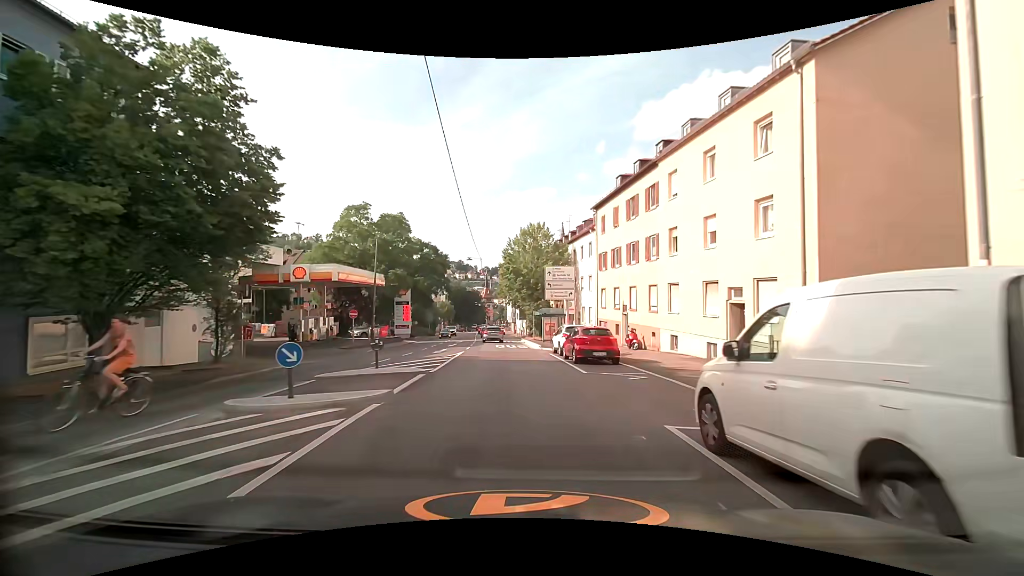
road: secondary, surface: asphalt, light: Day
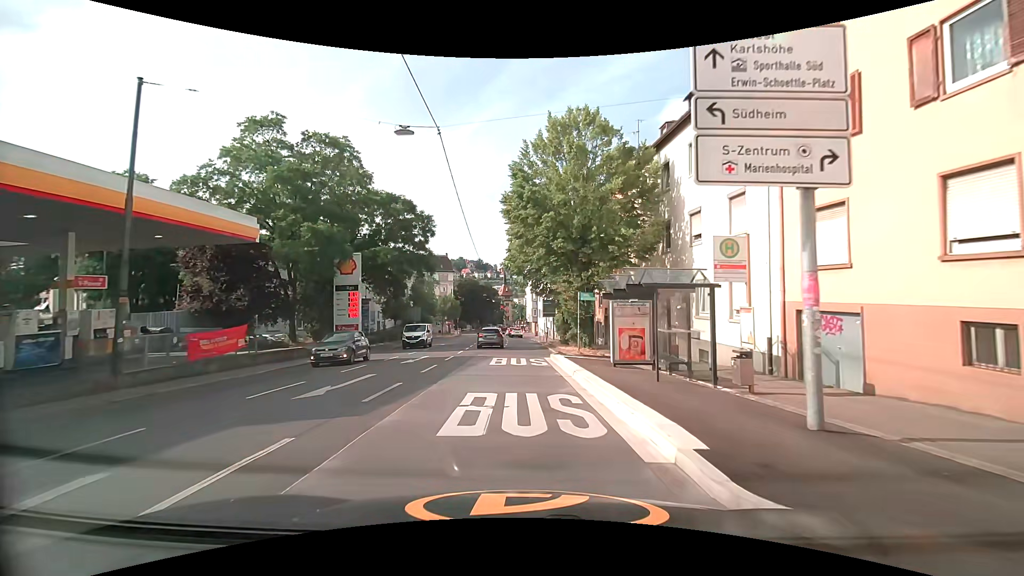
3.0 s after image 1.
(-0.6, +26.9) m; -3°
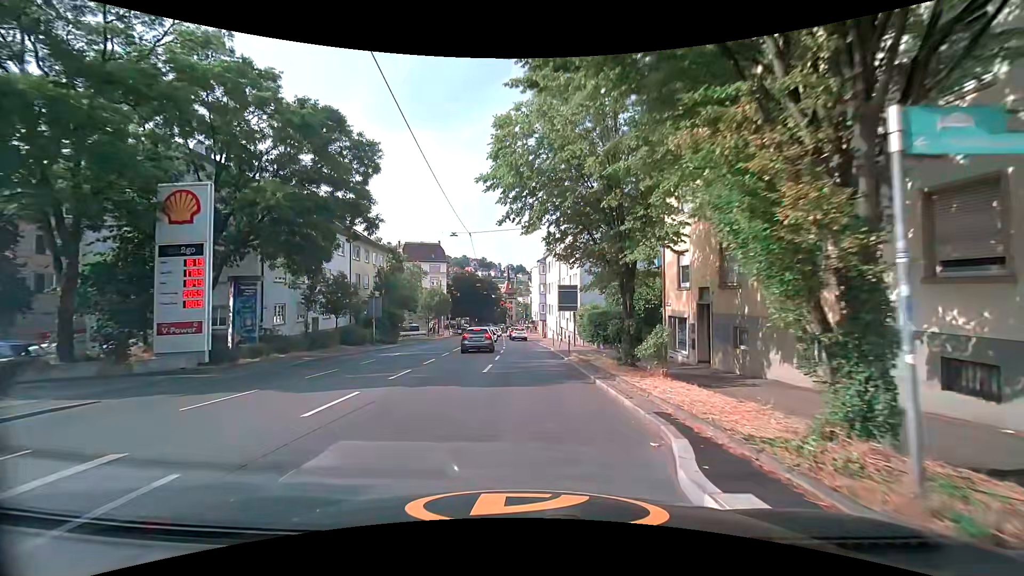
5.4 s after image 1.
(0.0, +19.3) m; 0°
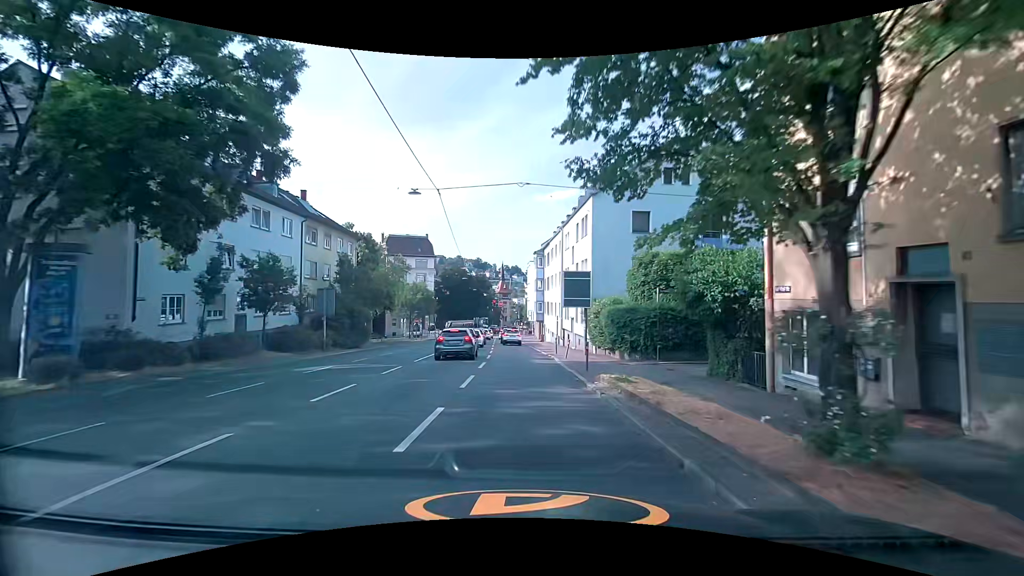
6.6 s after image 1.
(0.0, +10.0) m; +1°
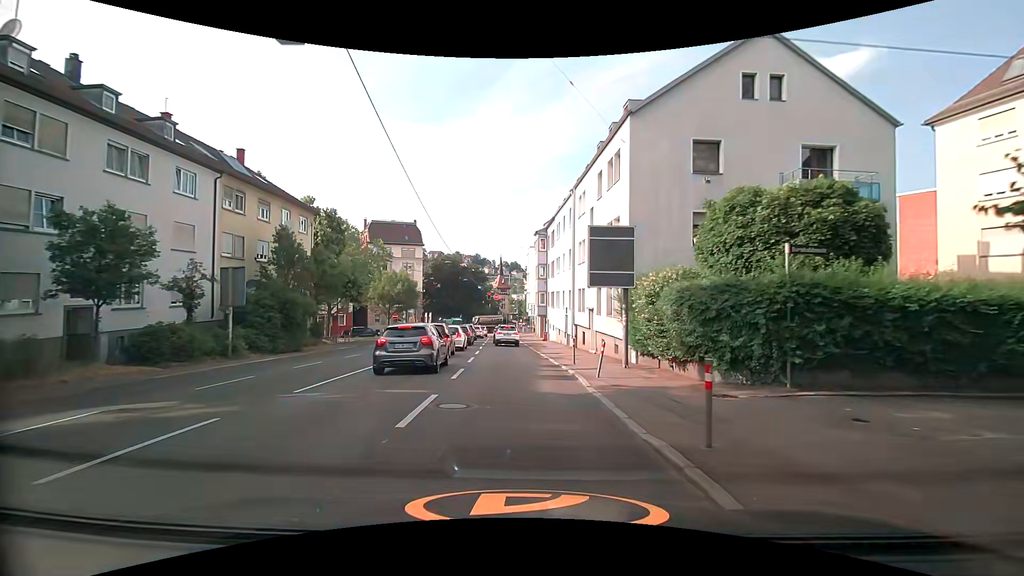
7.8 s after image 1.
(-0.1, +11.0) m; +1°
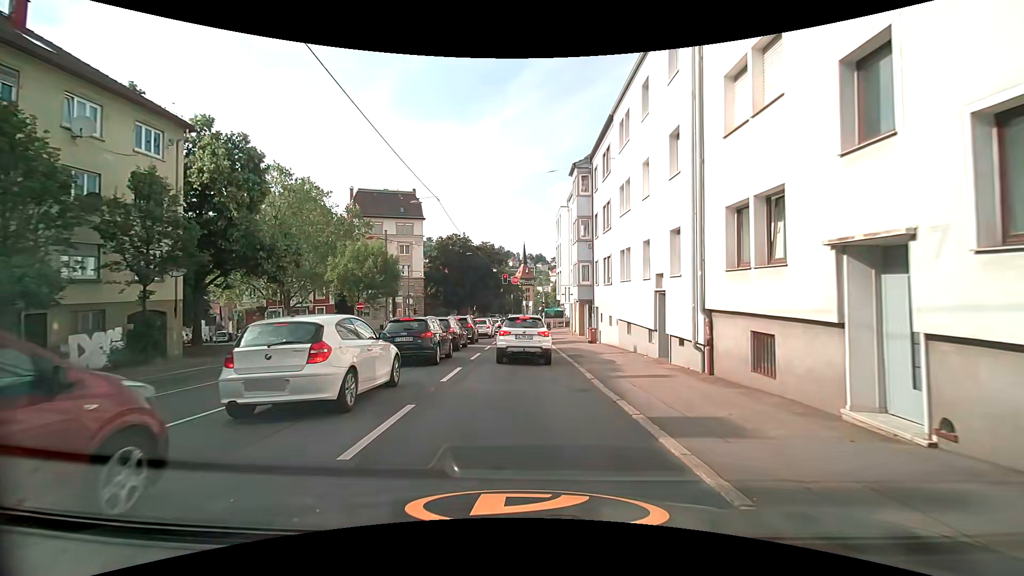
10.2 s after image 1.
(-1.0, +19.8) m; -6°
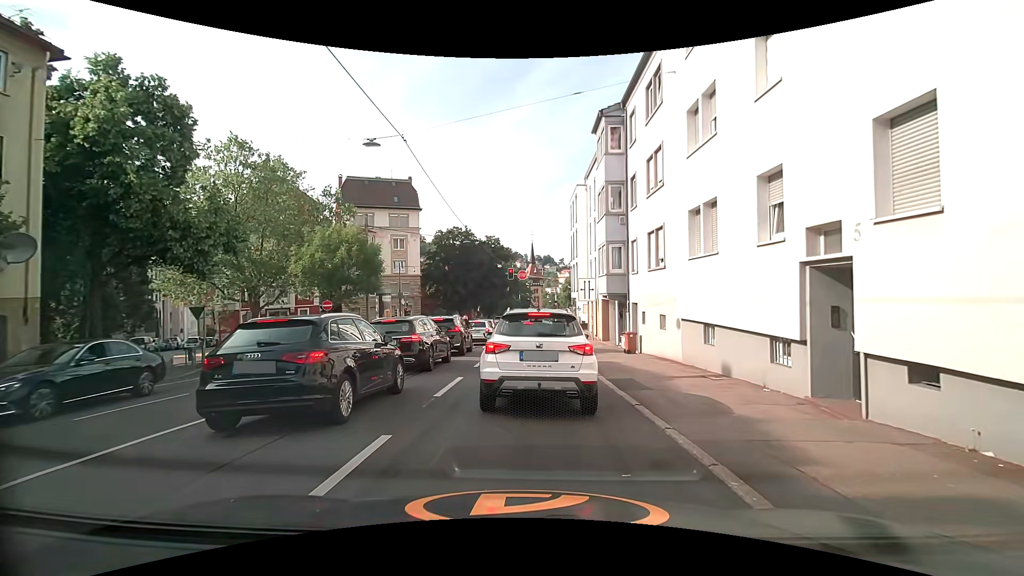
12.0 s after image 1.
(+0.1, +7.8) m; 0°
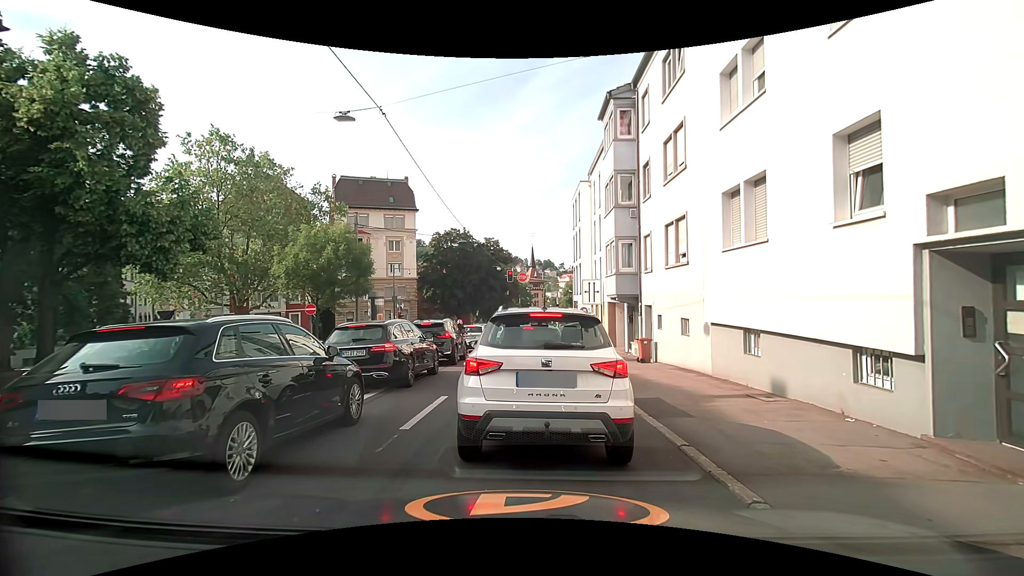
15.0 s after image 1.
(0.0, +2.3) m; -1°
